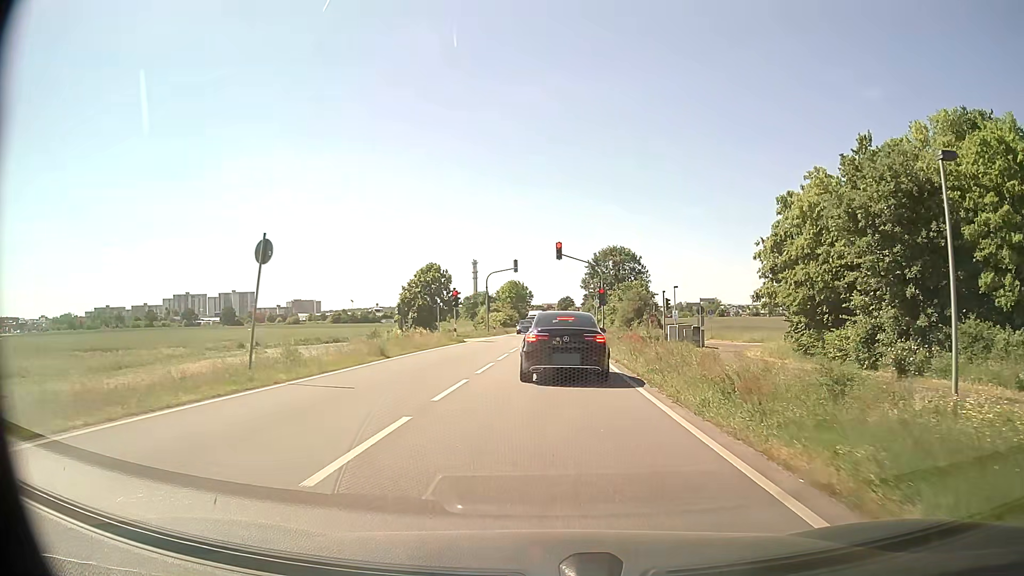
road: primary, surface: asphalt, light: Day
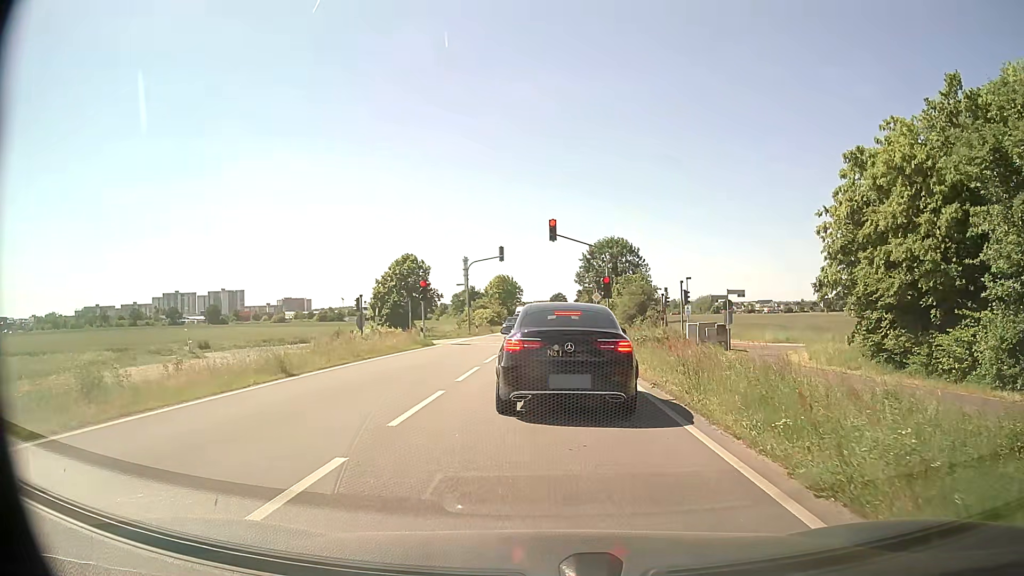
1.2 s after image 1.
(+0.1, +8.6) m; +1°
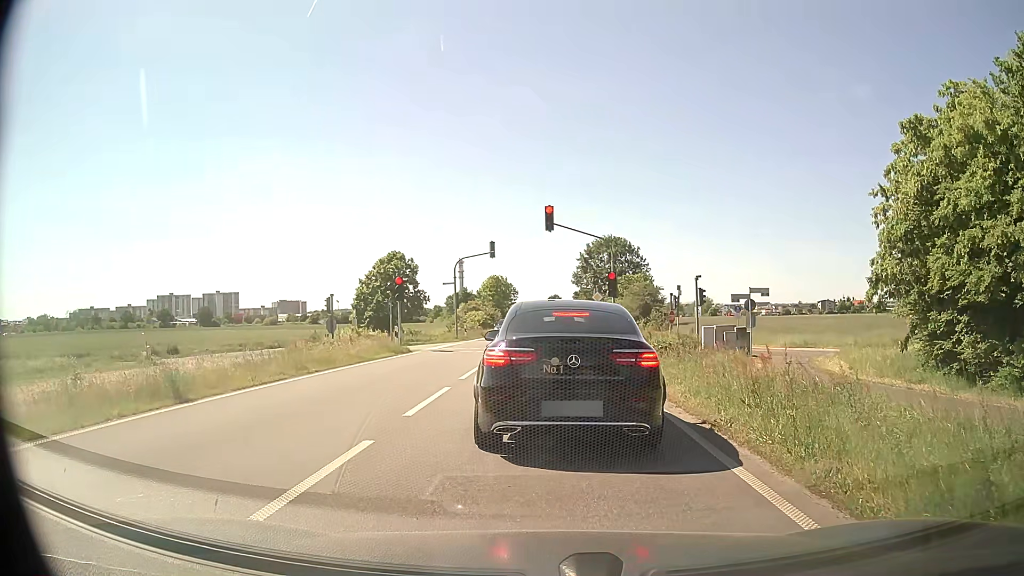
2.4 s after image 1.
(0.0, +4.6) m; +1°
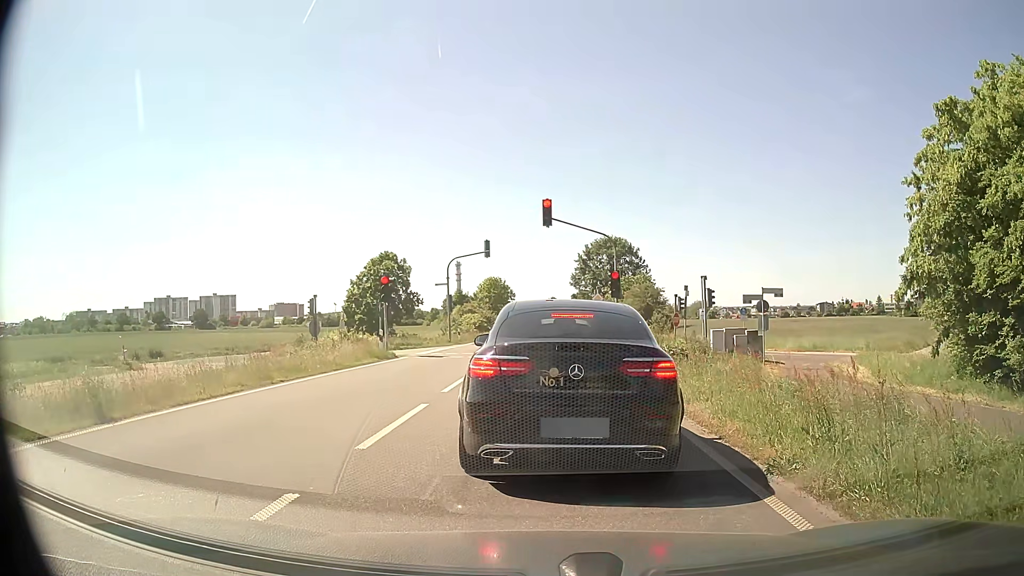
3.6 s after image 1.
(0.0, +2.2) m; 0°
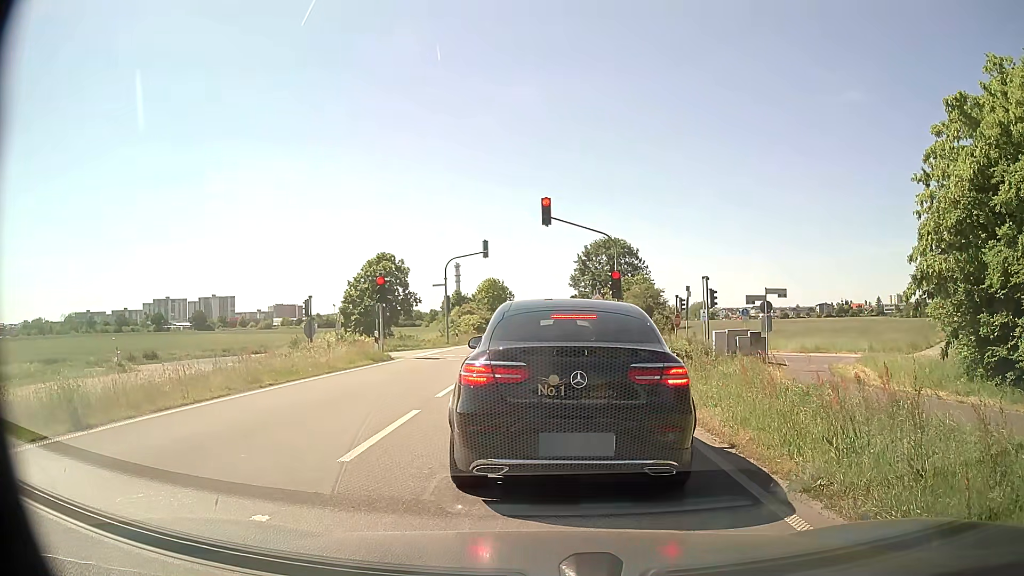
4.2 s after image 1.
(0.0, +0.6) m; 0°
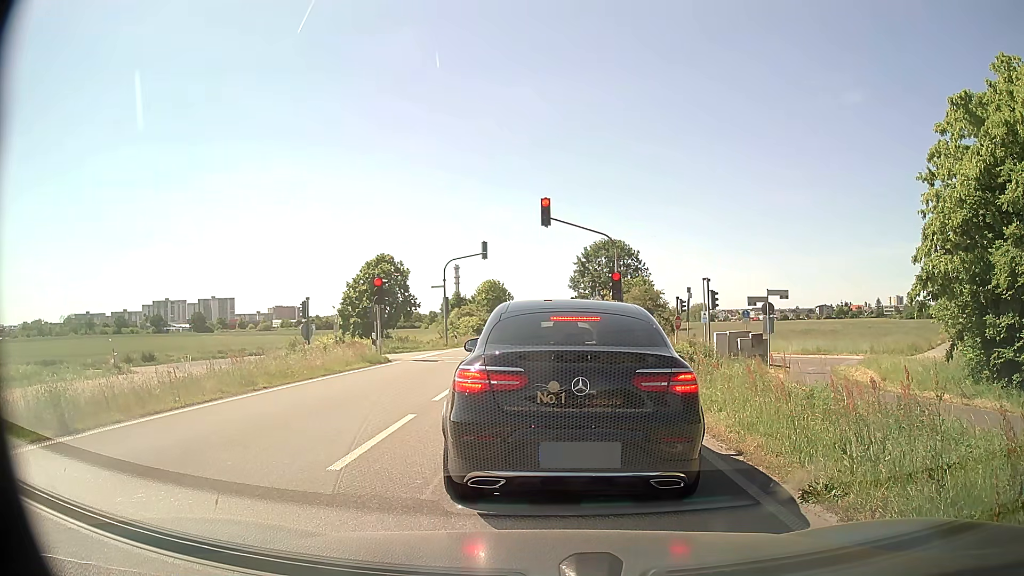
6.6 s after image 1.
(0.0, +0.4) m; 0°
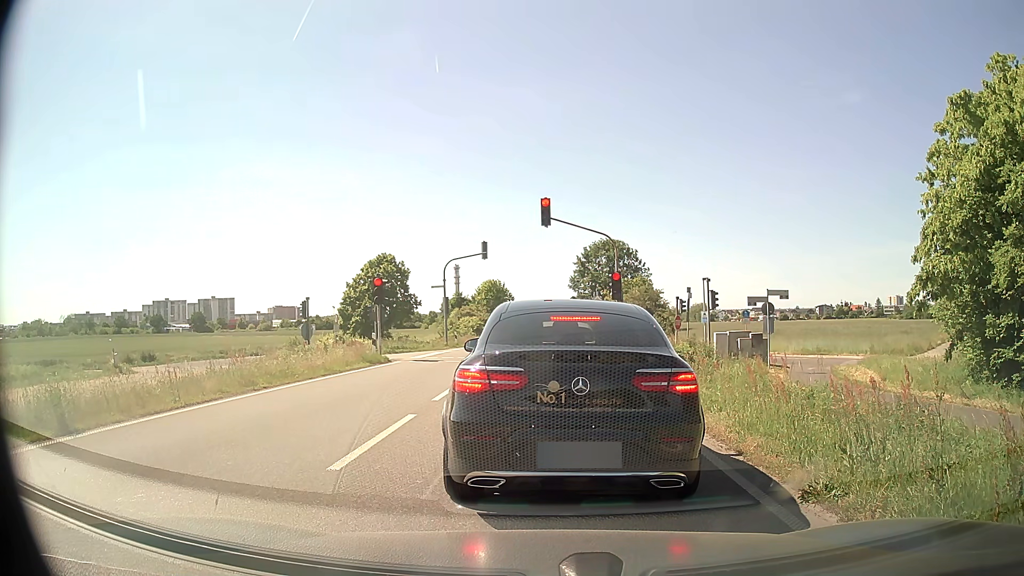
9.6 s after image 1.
(0.0, 0.0) m; 0°
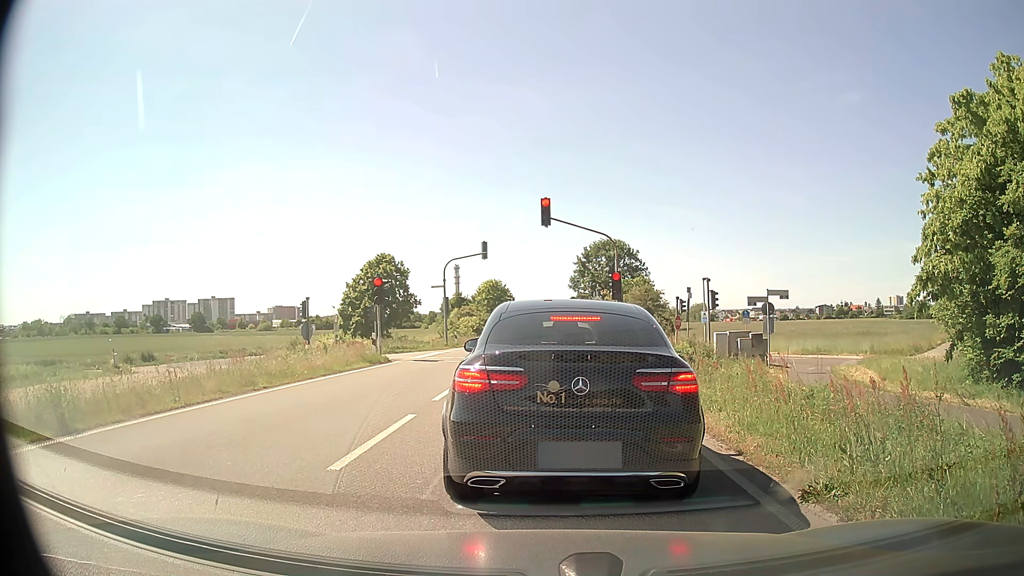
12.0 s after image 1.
(0.0, 0.0) m; 0°
(0, +10) (0, +20) (0, +30) (0, +40) (0, +50) (0, +60) (+1, +70) (+1, +80) (+1, +90) (+1, +100) m
